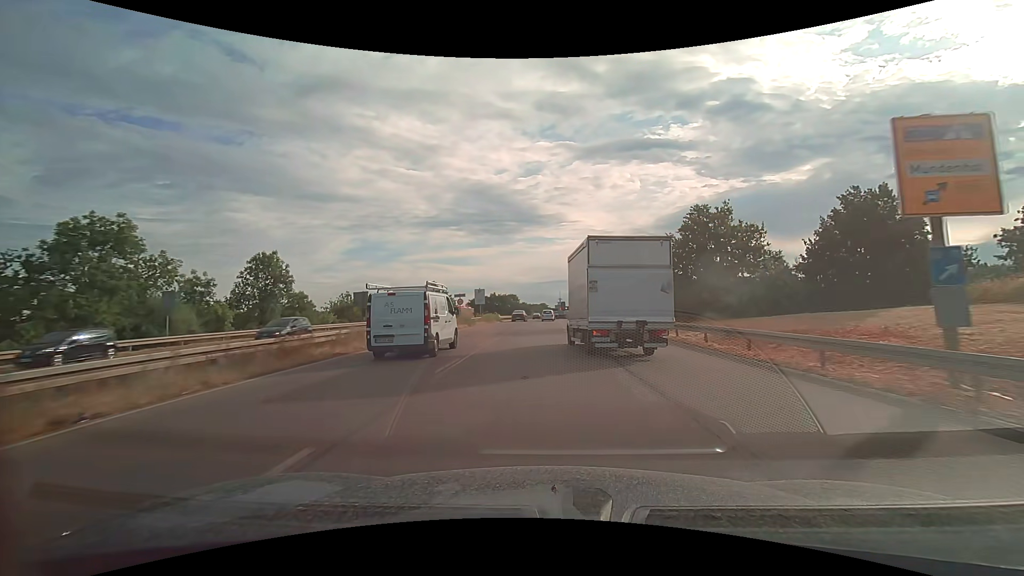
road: trunk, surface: asphalt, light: Day
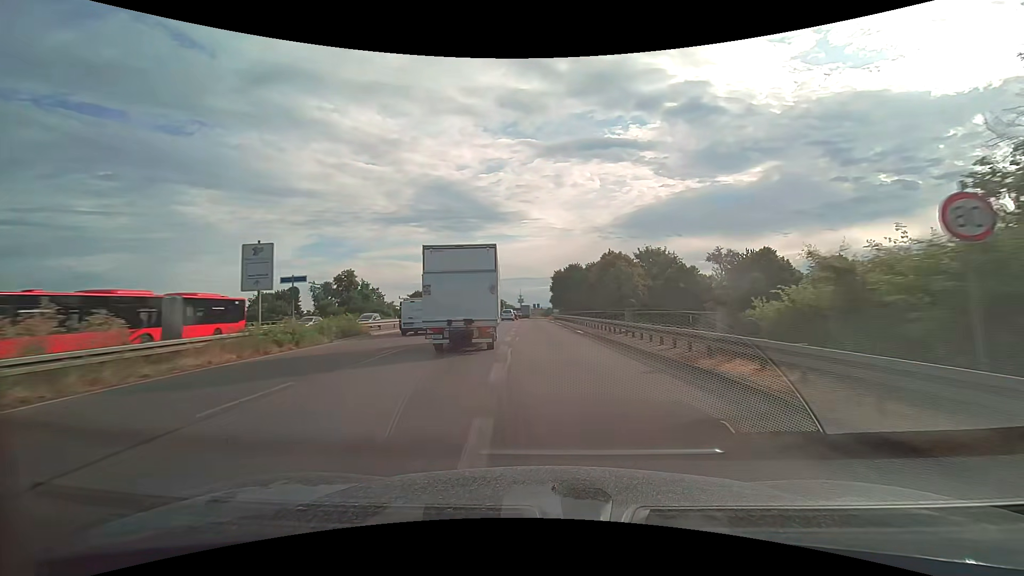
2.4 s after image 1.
(+1.7, +39.9) m; +4°
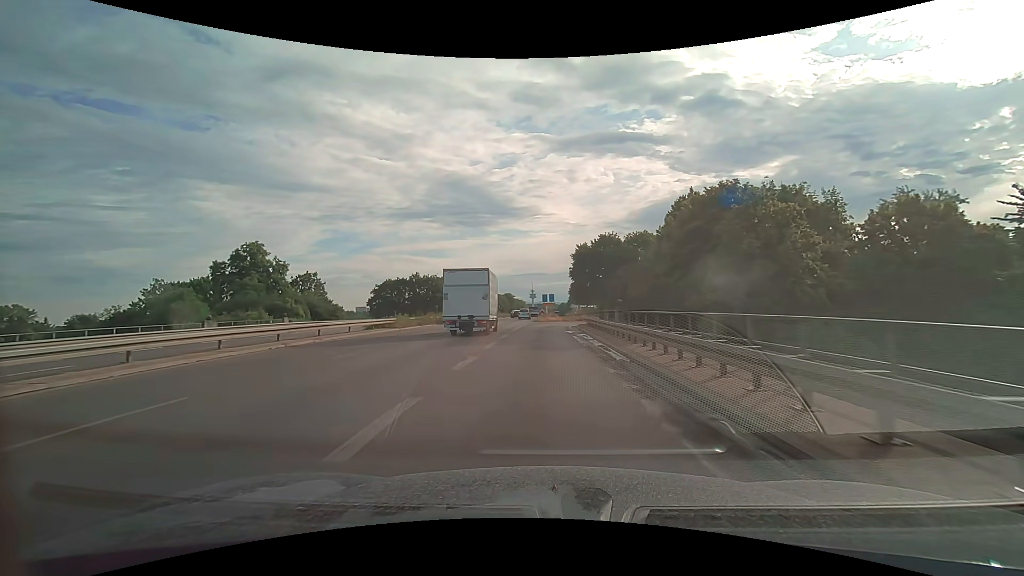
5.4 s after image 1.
(-0.7, +46.1) m; -1°
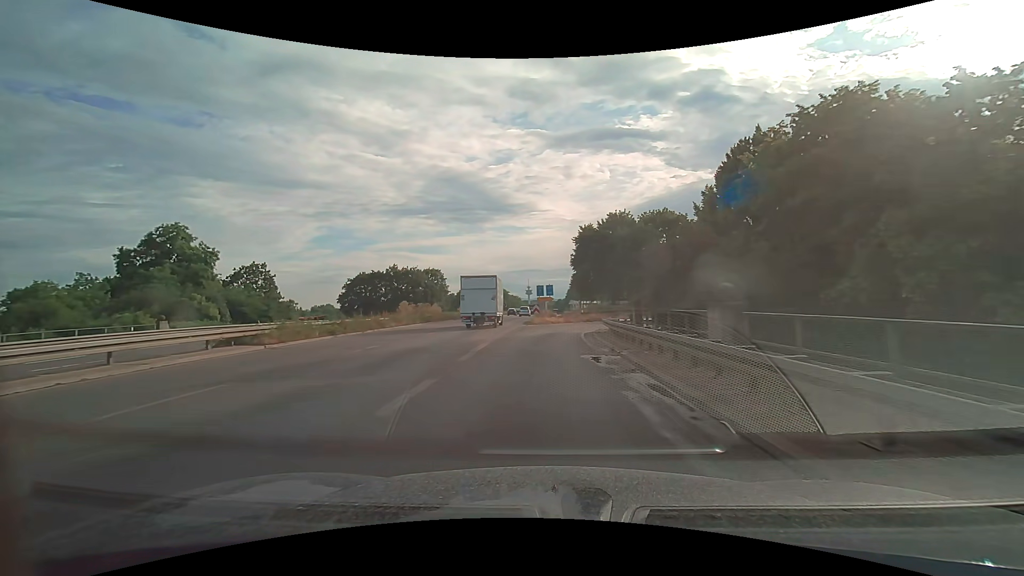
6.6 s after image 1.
(0.0, +16.2) m; 0°
(0, +10) (0, +20) (+1, +30) (+4, +39) (+10, +47) (+18, +53) (+28, +56) (+38, +57) (+47, +55) (+57, +52) m
